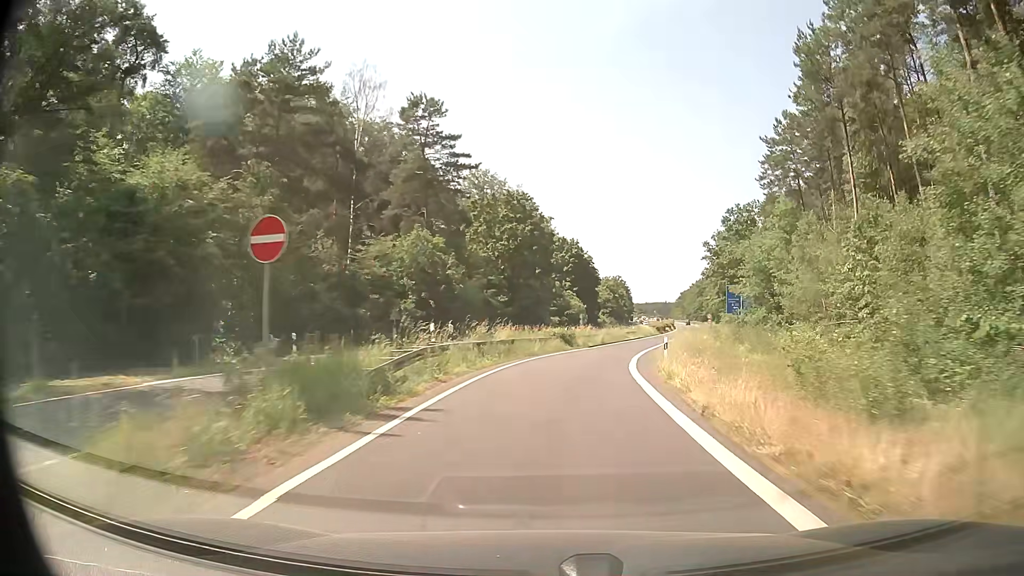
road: secondary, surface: asphalt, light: Day
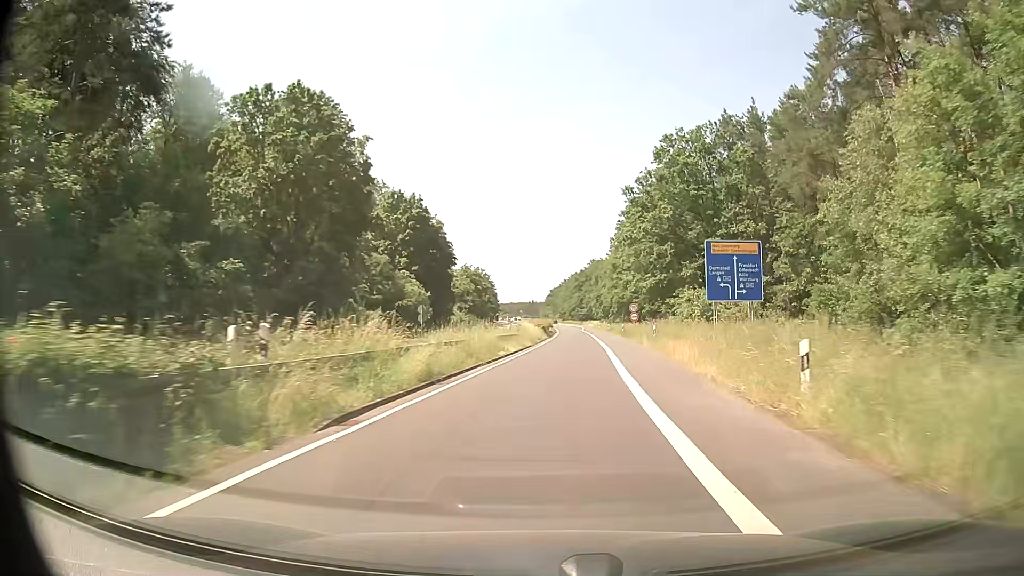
(+3.9, +38.6) m; +11°
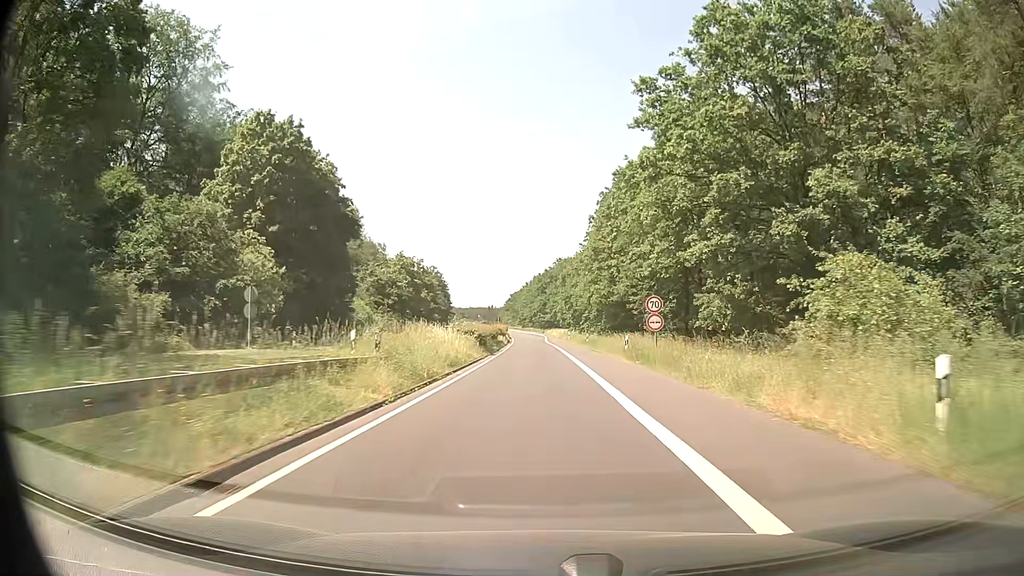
(+1.3, +29.3) m; +4°
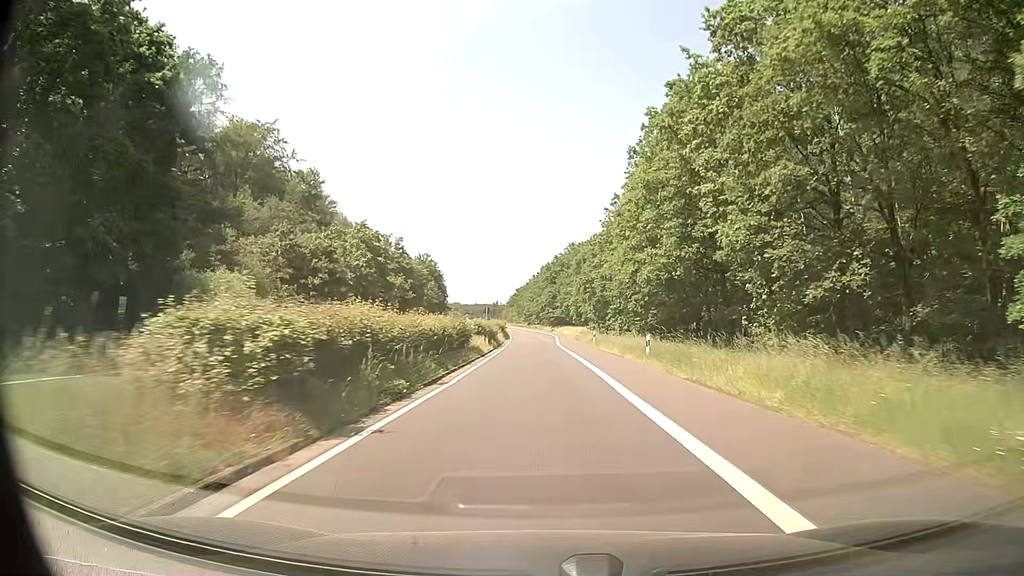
(-0.2, +29.4) m; -1°
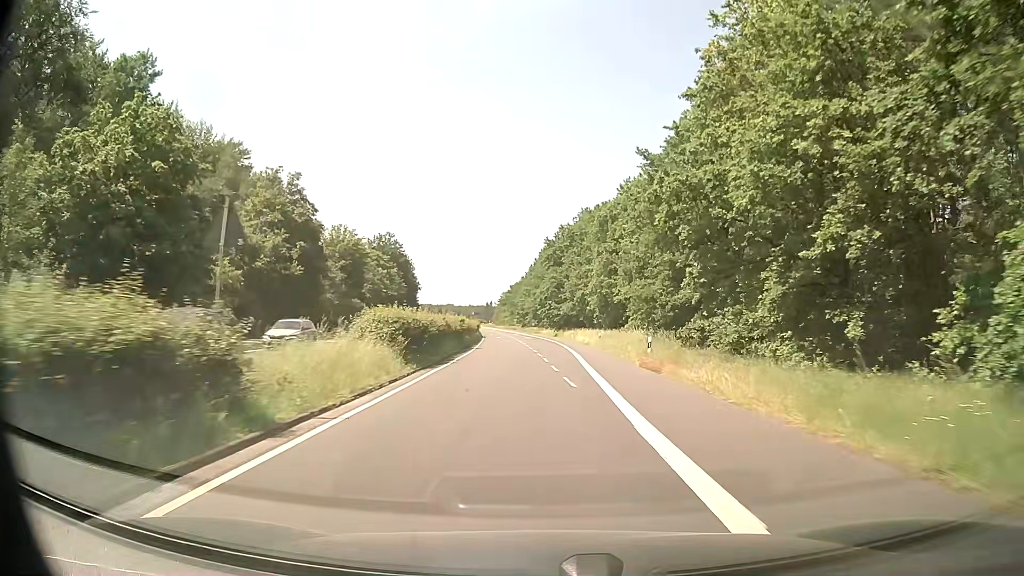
(+0.2, +49.5) m; +1°
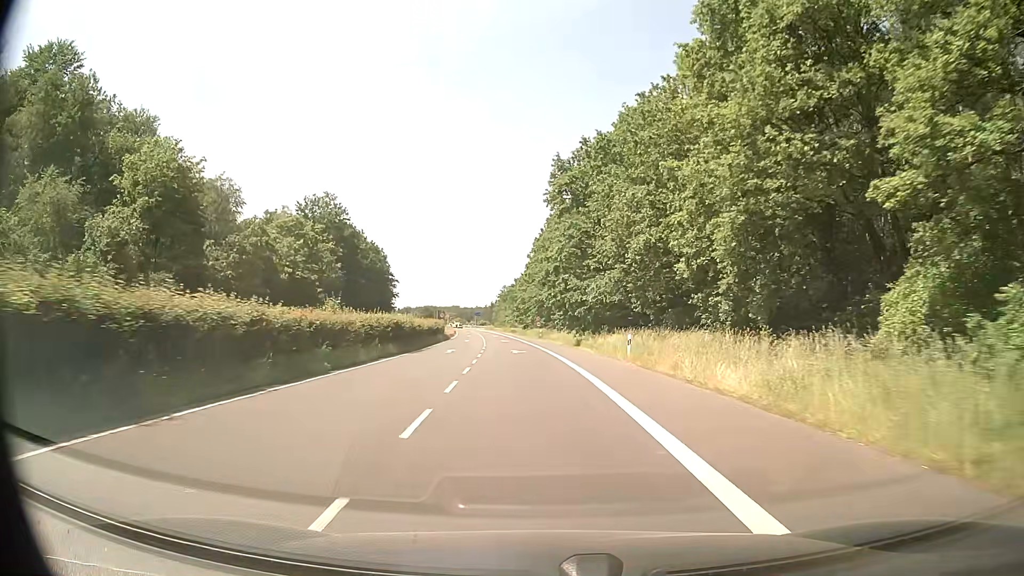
(+0.1, +50.1) m; -1°
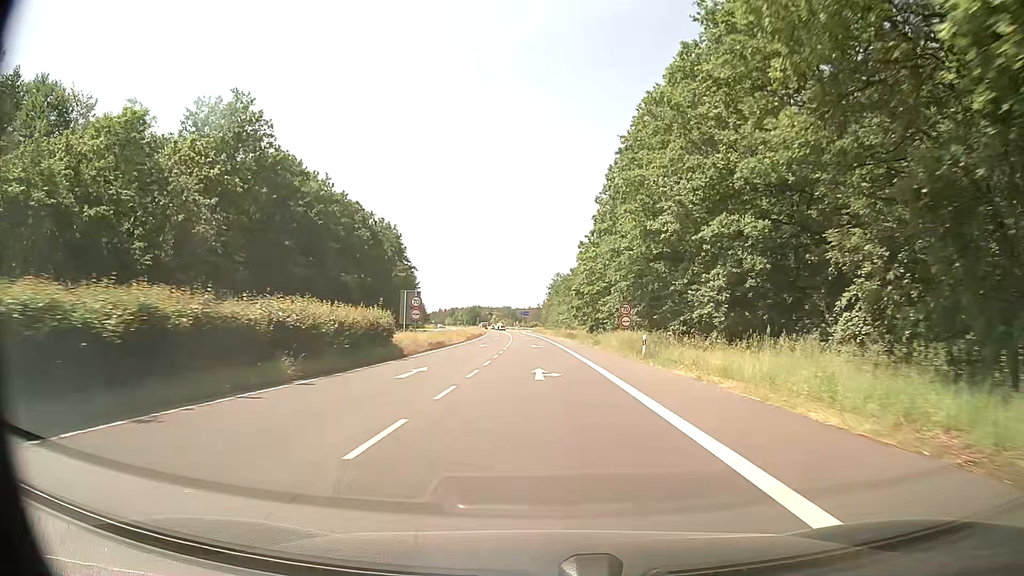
(-2.3, +49.7) m; -5°
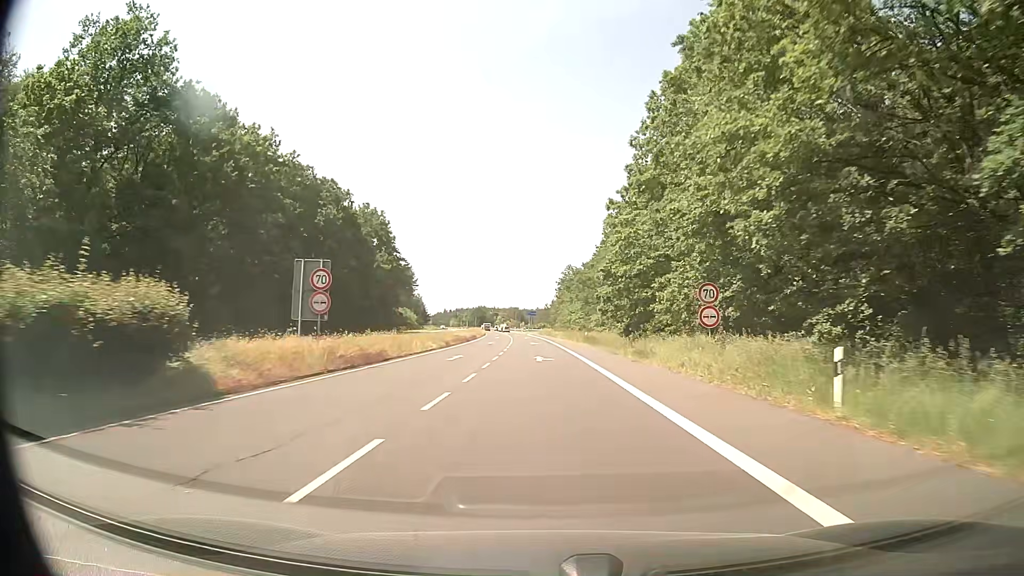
(0.0, +19.8) m; 0°
(0, +10) (0, +20) (0, +30) (0, +40) (-1, +50) (-1, +60) (-1, +70) (-2, +80) (-2, +90) (-3, +100) m
